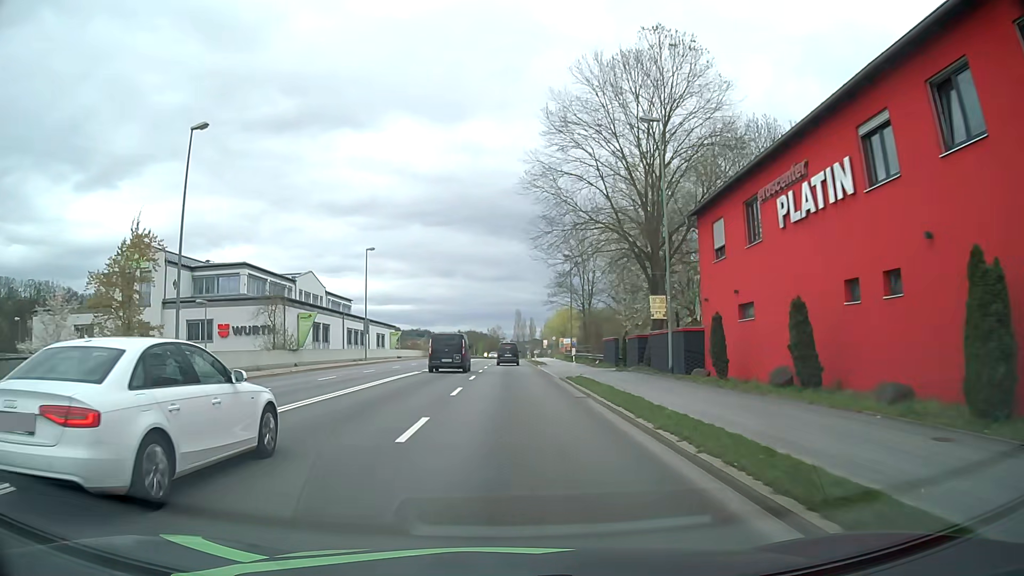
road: primary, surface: asphalt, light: Day
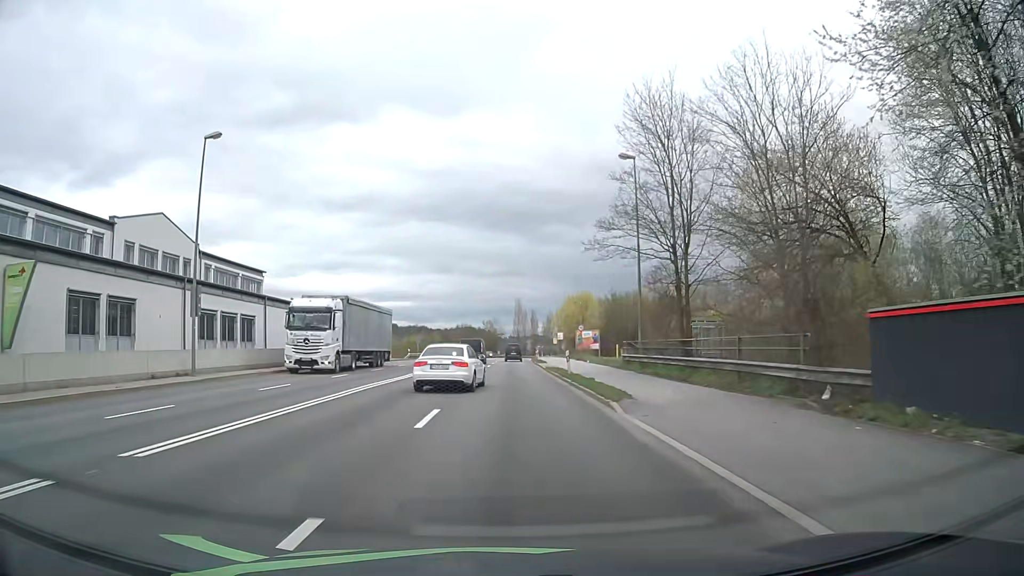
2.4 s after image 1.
(0.0, +34.5) m; 0°
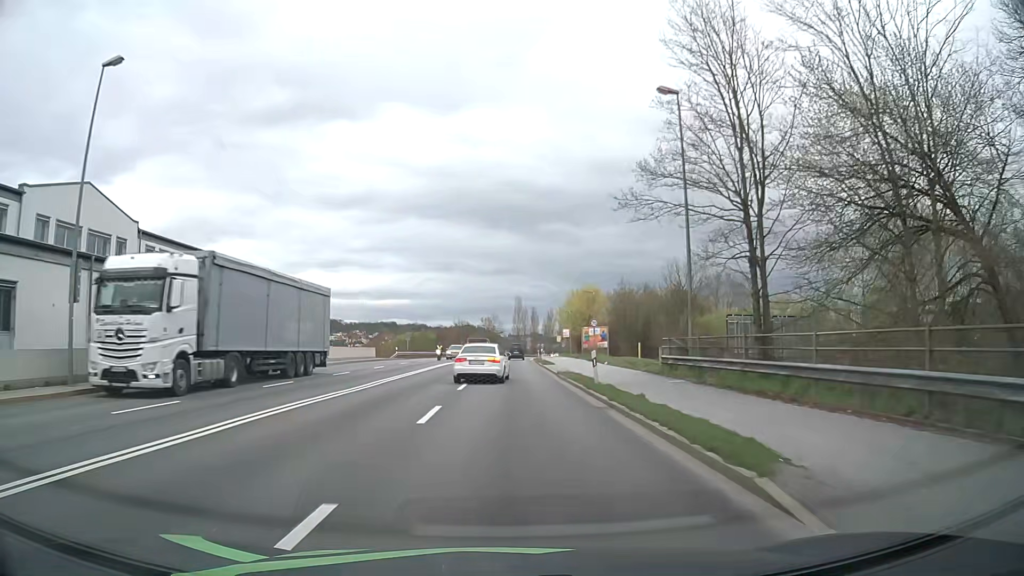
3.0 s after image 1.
(0.0, +8.8) m; 0°
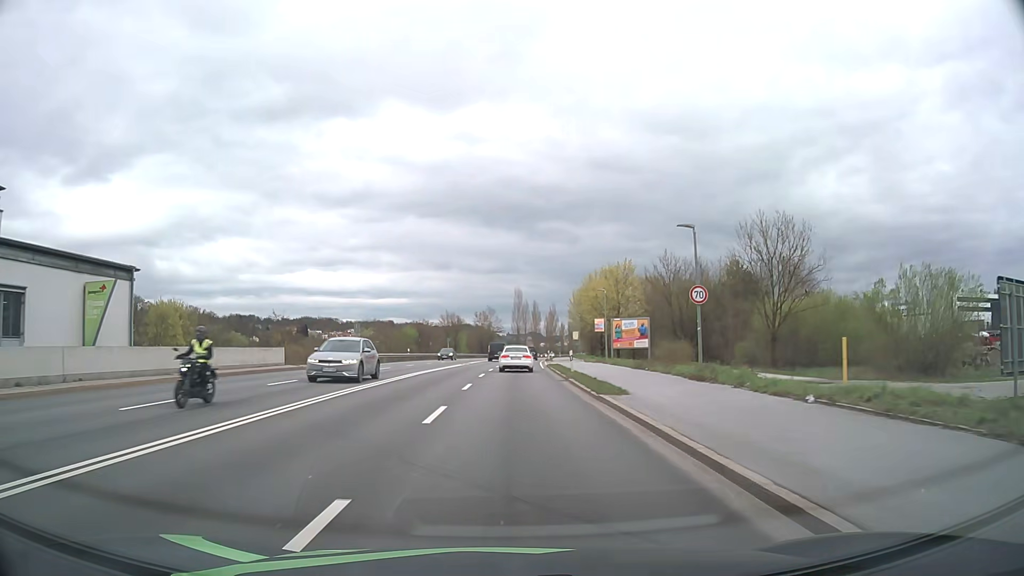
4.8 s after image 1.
(+0.1, +27.0) m; 0°
